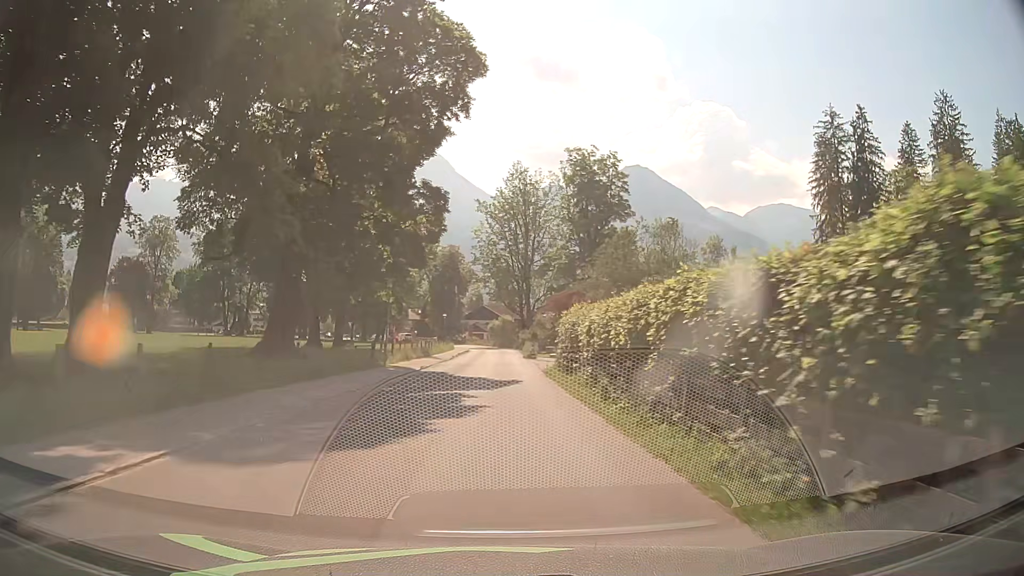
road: tertiary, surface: asphalt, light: Day
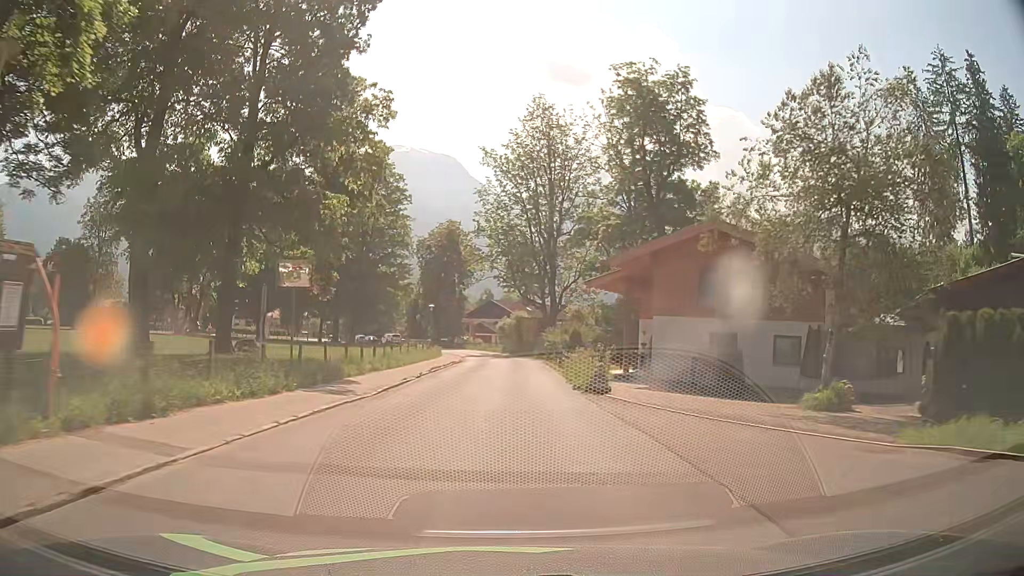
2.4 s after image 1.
(-0.3, +30.3) m; -1°
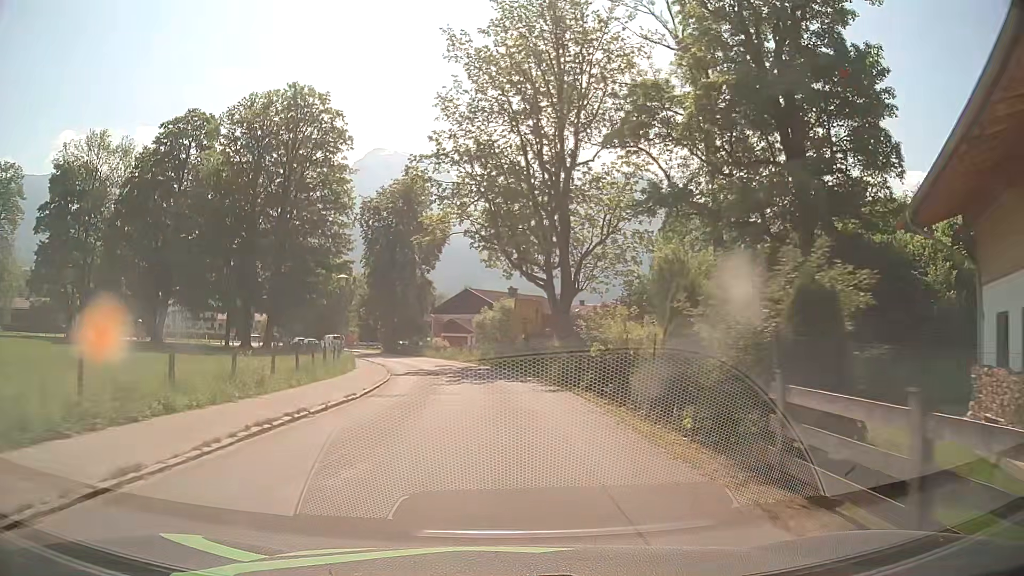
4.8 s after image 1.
(+0.4, +30.4) m; +1°
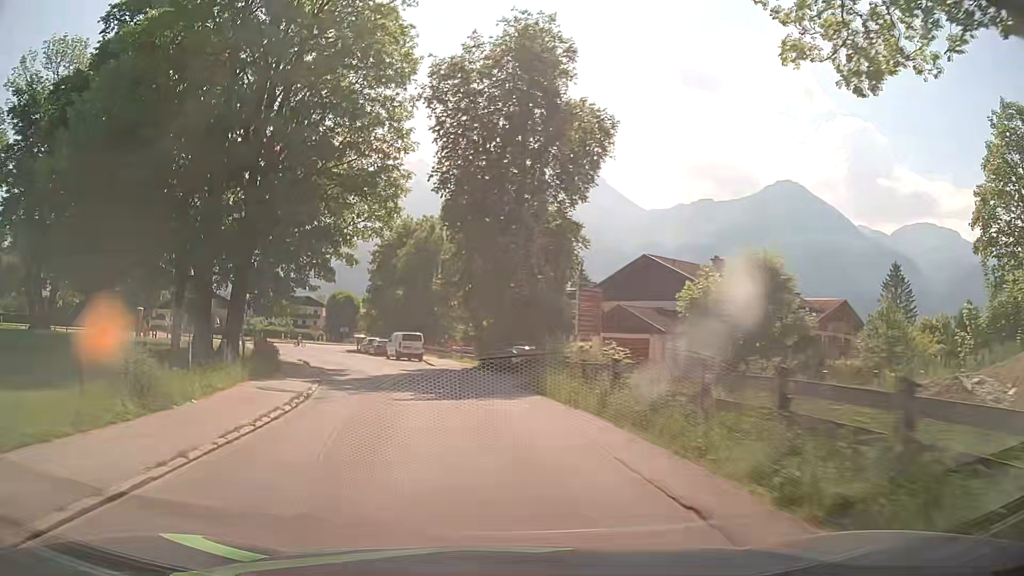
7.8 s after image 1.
(-2.8, +37.7) m; -13°
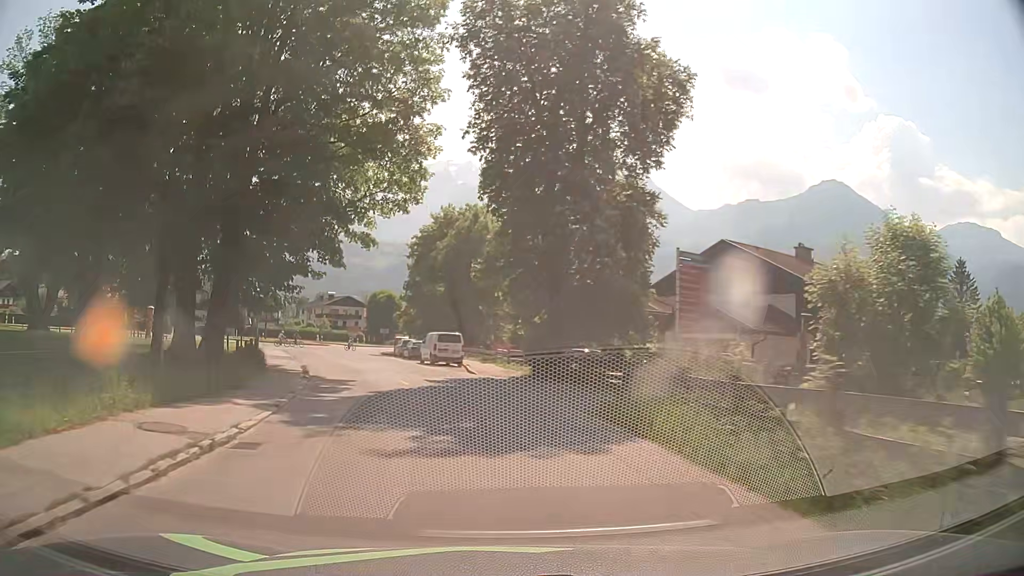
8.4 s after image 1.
(-0.2, +7.6) m; -4°
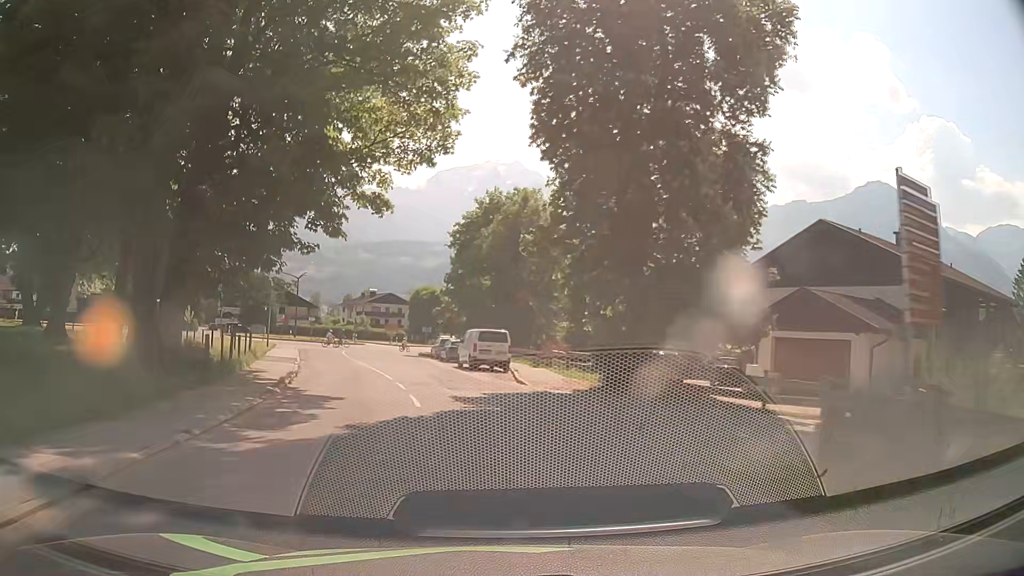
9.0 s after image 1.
(-0.3, +7.6) m; -4°
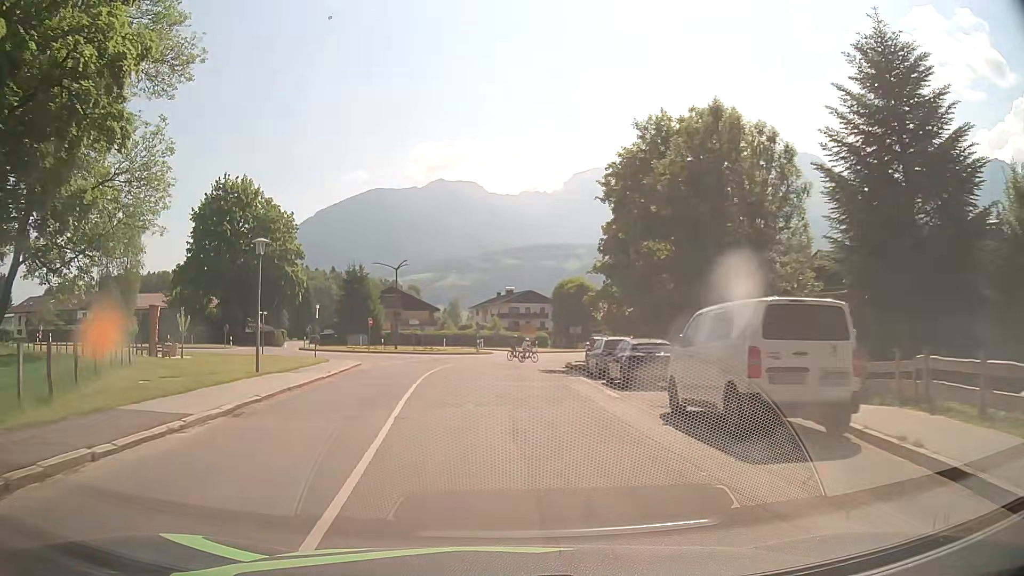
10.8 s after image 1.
(-2.4, +22.2) m; -12°
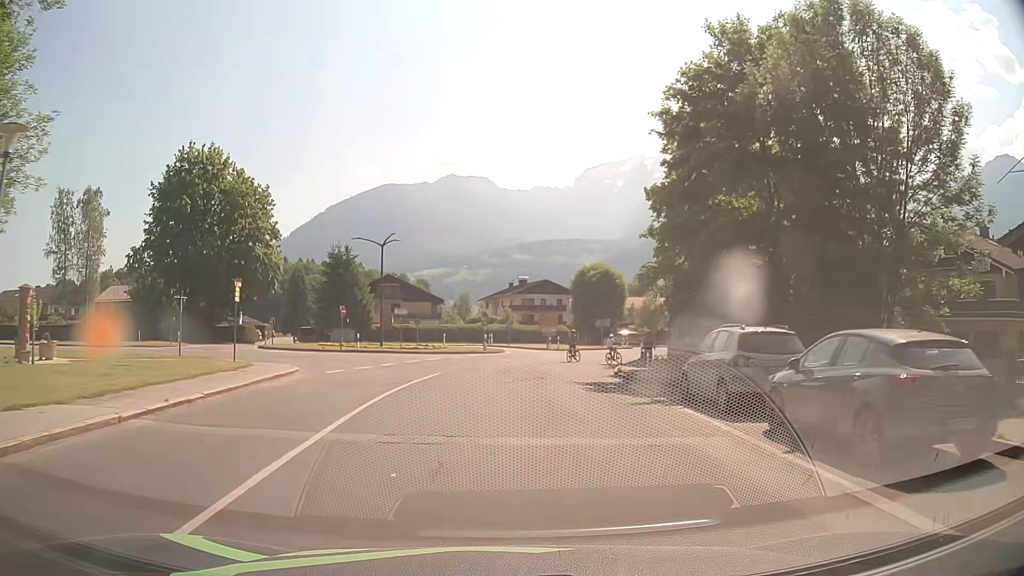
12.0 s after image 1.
(-0.4, +13.3) m; -1°
(0, +10) (+1, +20) (+2, +30) (+4, +40) (+7, +49) (+11, +58) (+16, +67) (+22, +75) (+29, +82) (+37, +89) m
